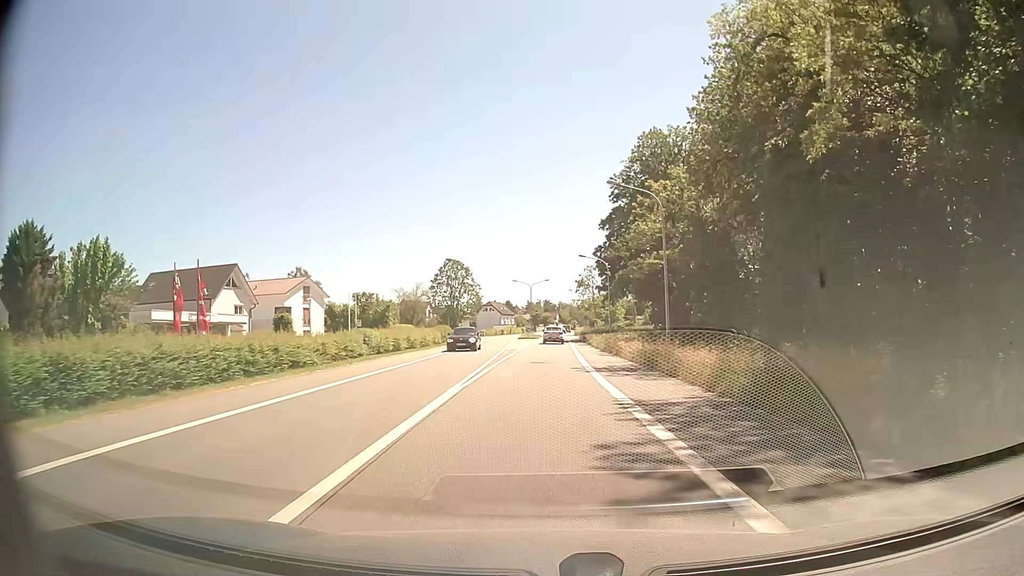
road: primary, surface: asphalt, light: Day
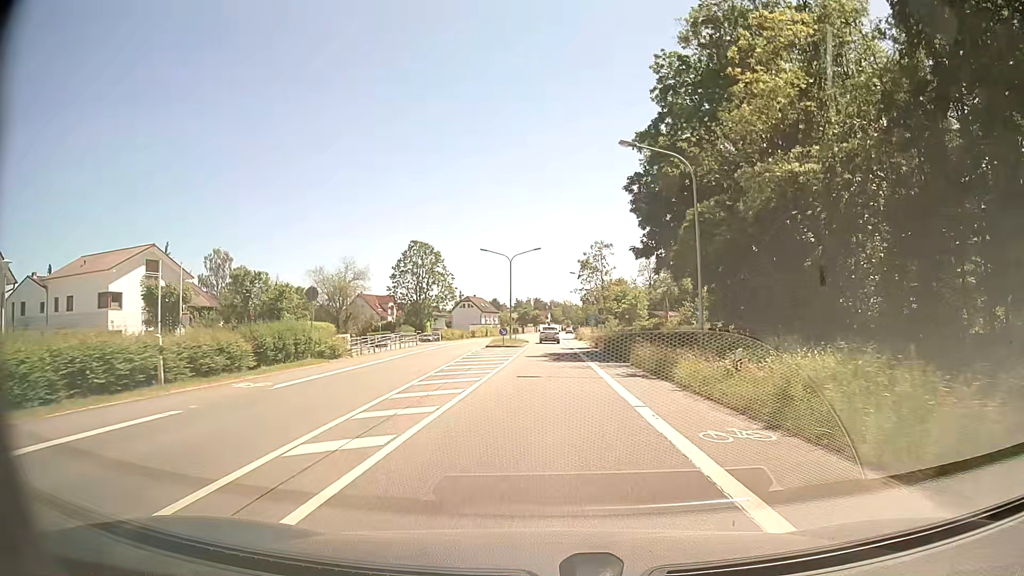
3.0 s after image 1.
(+0.3, +35.8) m; +1°
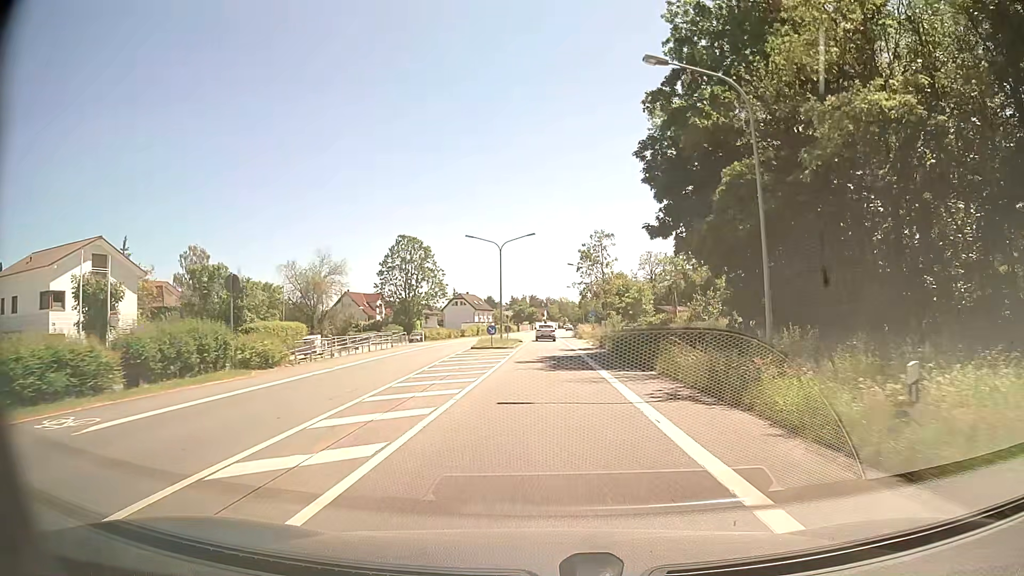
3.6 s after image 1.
(0.0, +7.1) m; 0°
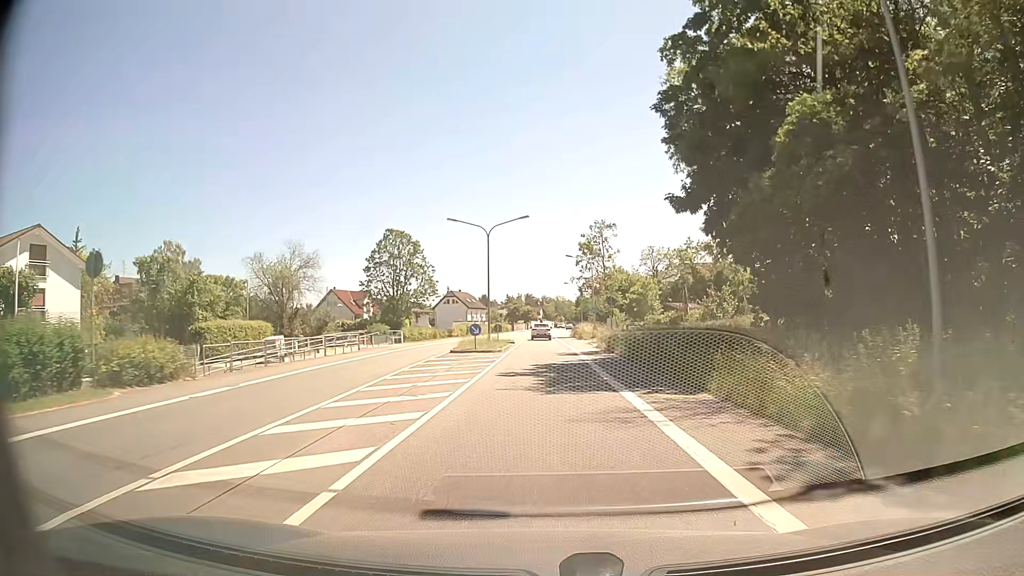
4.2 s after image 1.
(+0.1, +7.1) m; +1°
(0, +10) (0, +20) (0, +30) (0, +40) (-1, +50) (-1, +60) (-1, +70) (-1, +80) (-1, +90) (0, +100) m
